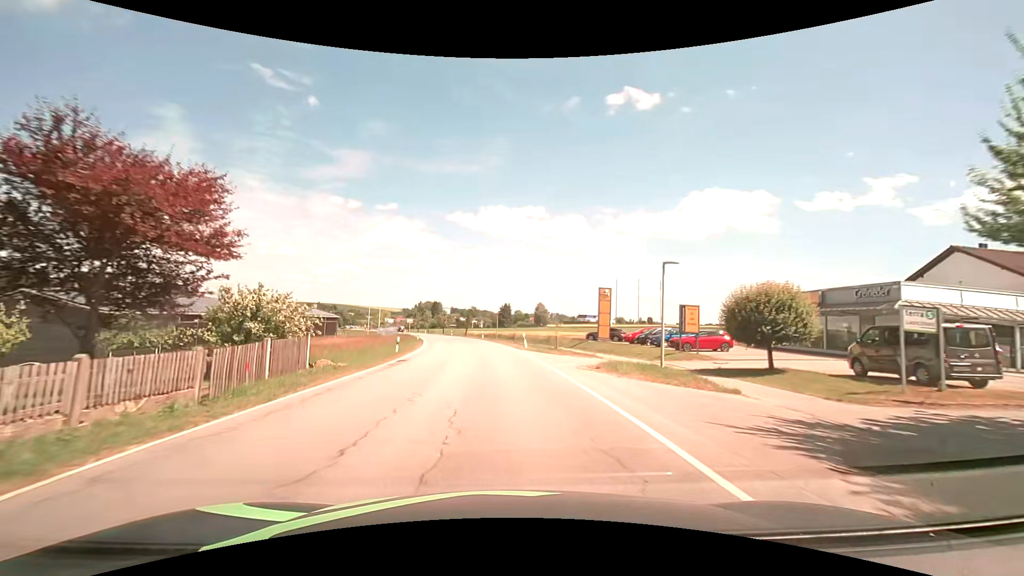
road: secondary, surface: asphalt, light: Day
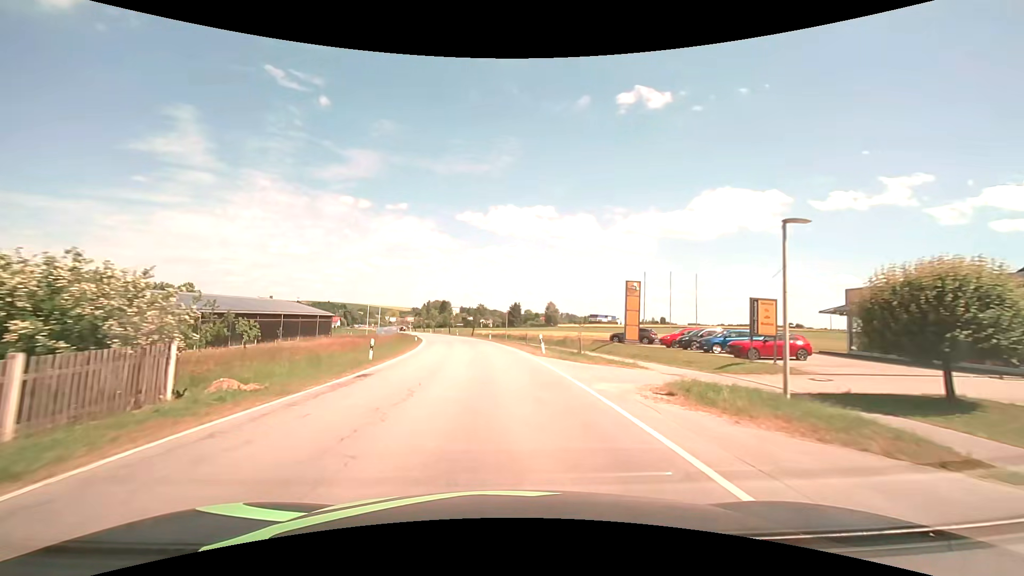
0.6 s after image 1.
(-0.1, +7.7) m; -1°
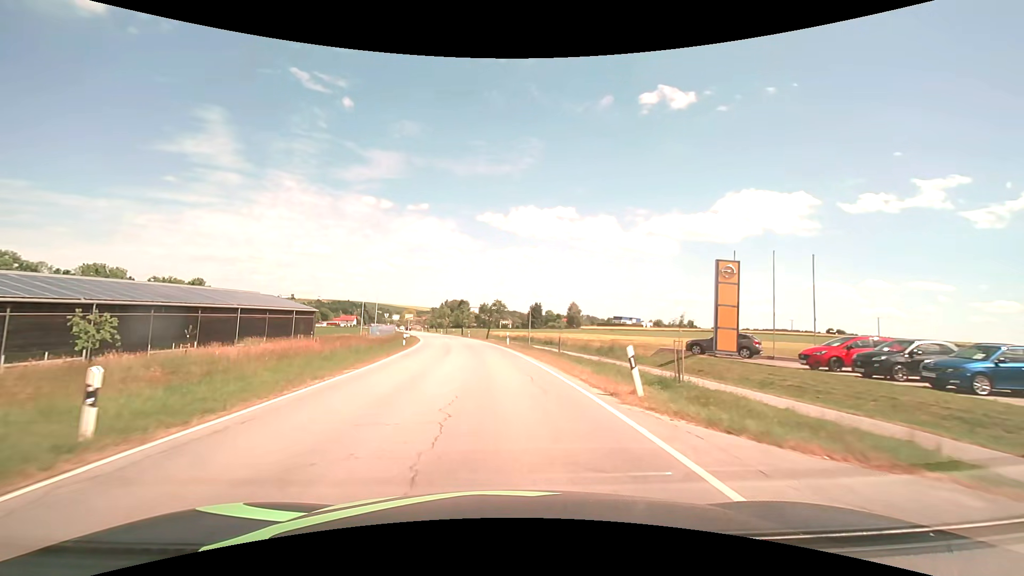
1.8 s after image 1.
(-0.3, +15.5) m; -3°
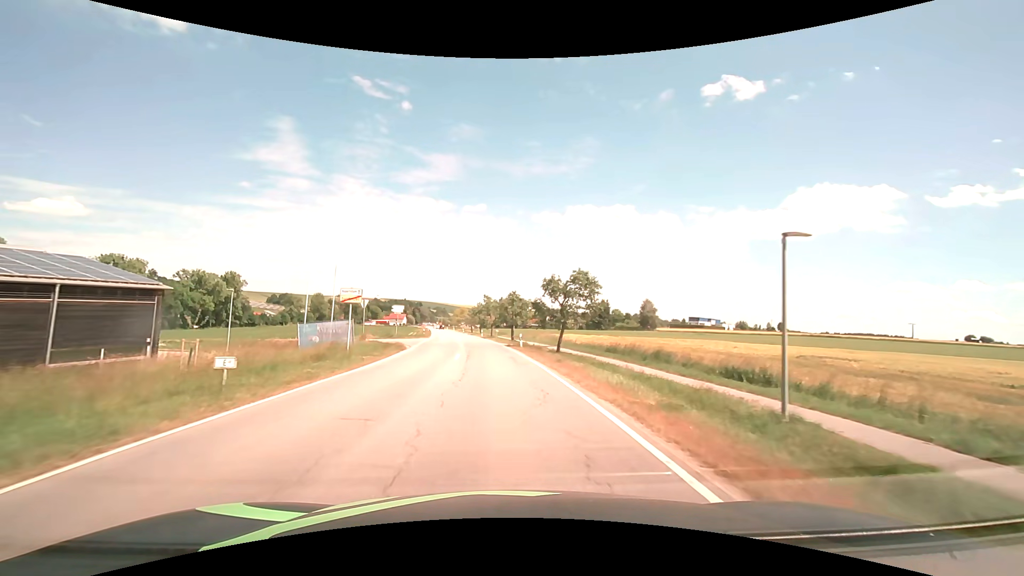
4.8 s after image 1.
(-2.1, +38.8) m; -6°
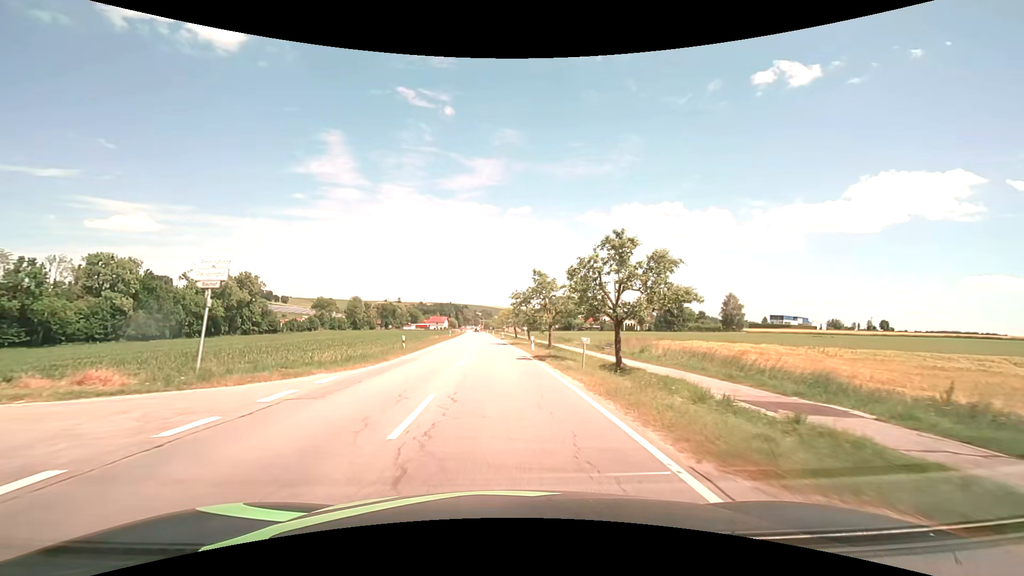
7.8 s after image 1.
(-1.9, +39.5) m; -5°
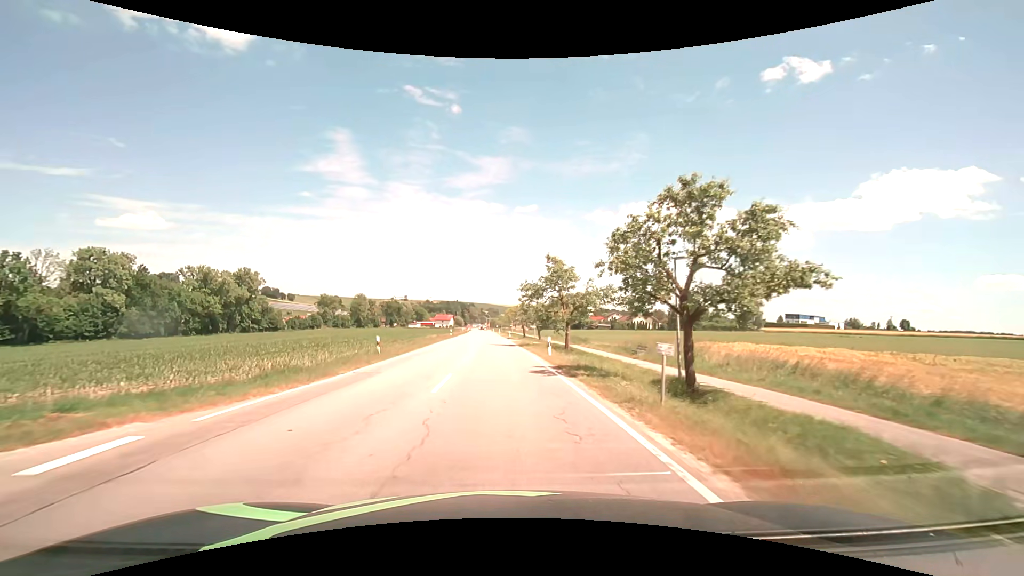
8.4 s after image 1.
(-0.1, +7.9) m; -1°
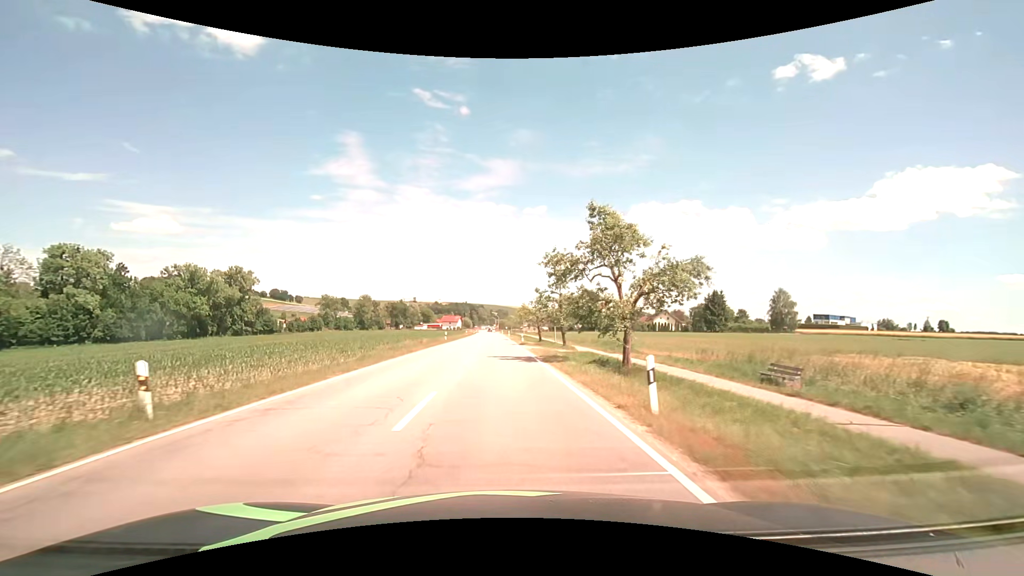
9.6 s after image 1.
(-0.2, +15.9) m; -1°
(0, +10) (0, +20) (0, +30) (0, +40) (-1, +50) (-1, +60) (-1, +70) (-1, +80) (-2, +90) (-2, +100) m
